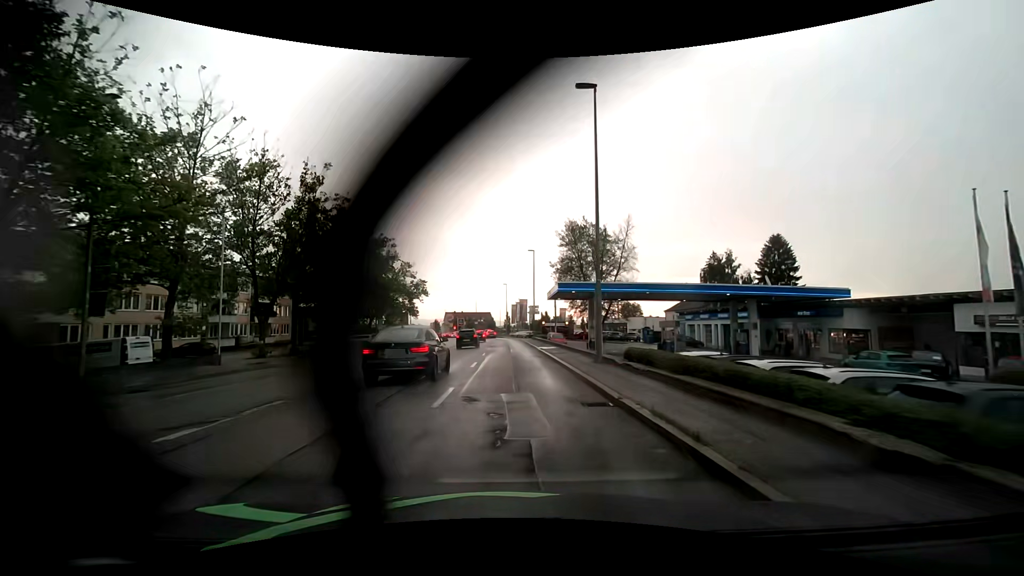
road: tertiary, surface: asphalt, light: Day
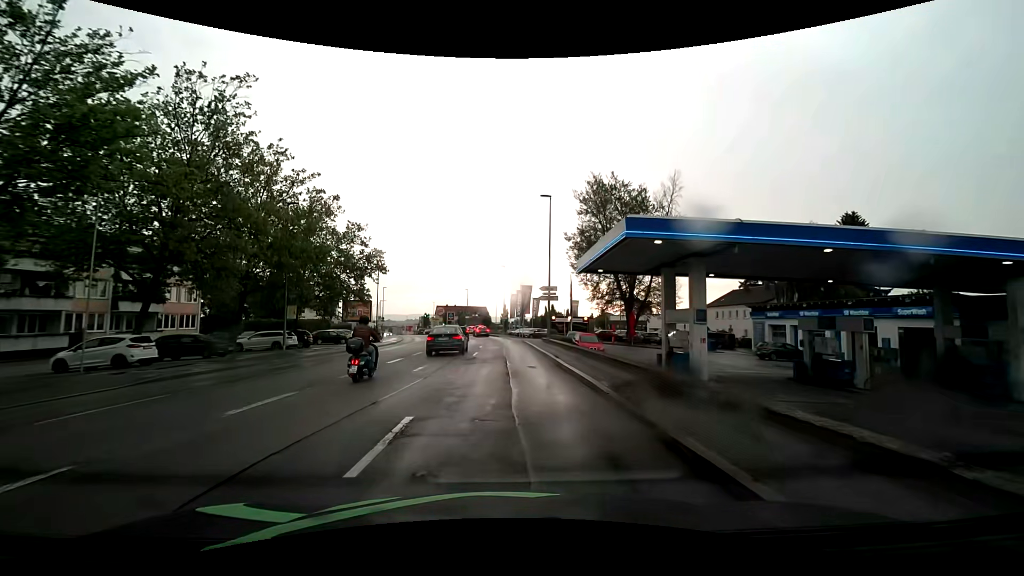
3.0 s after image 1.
(0.0, +22.6) m; 0°
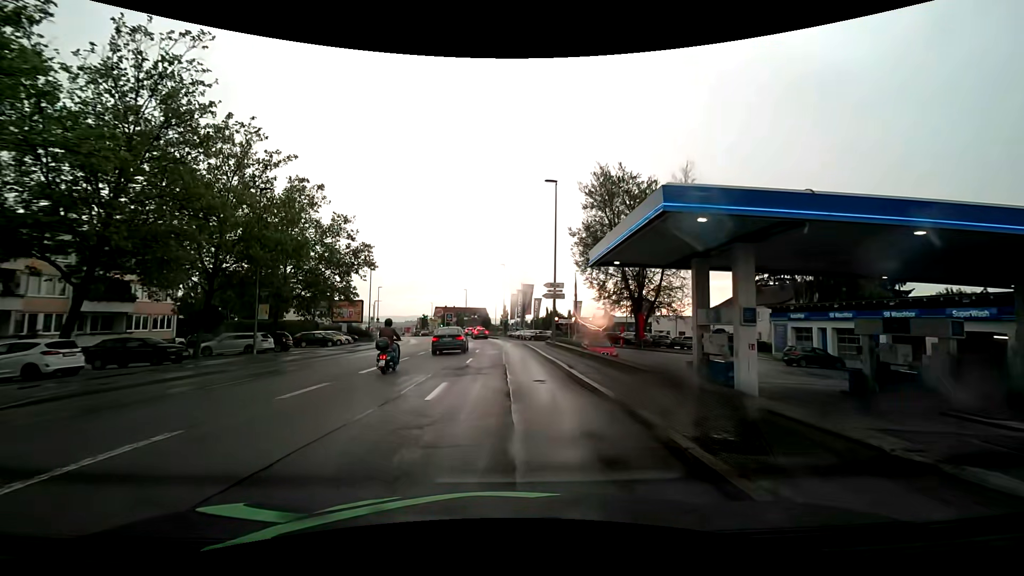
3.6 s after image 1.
(0.0, +3.9) m; 0°
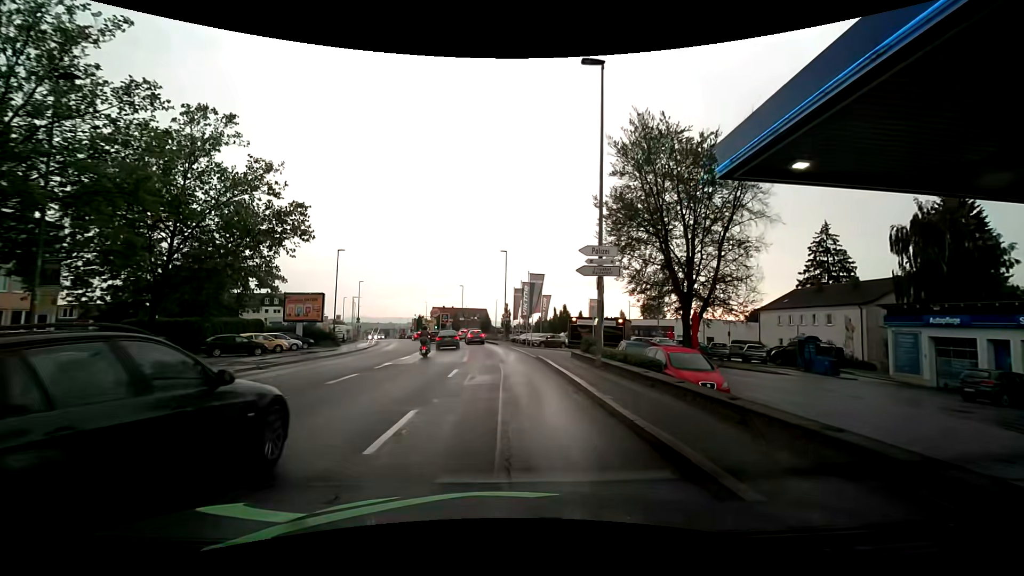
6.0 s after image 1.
(-0.1, +14.3) m; -1°
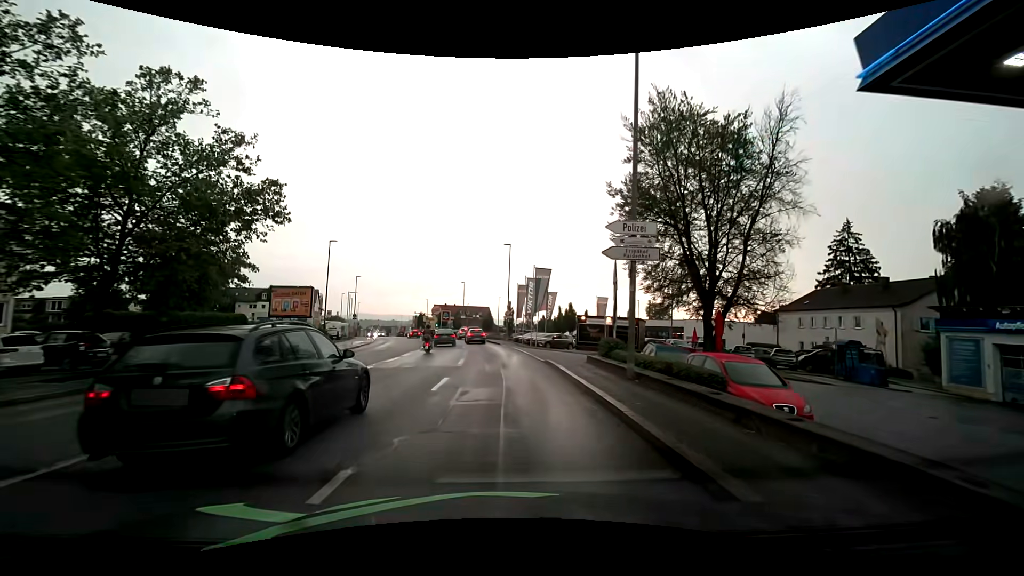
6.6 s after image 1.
(0.0, +3.8) m; 0°
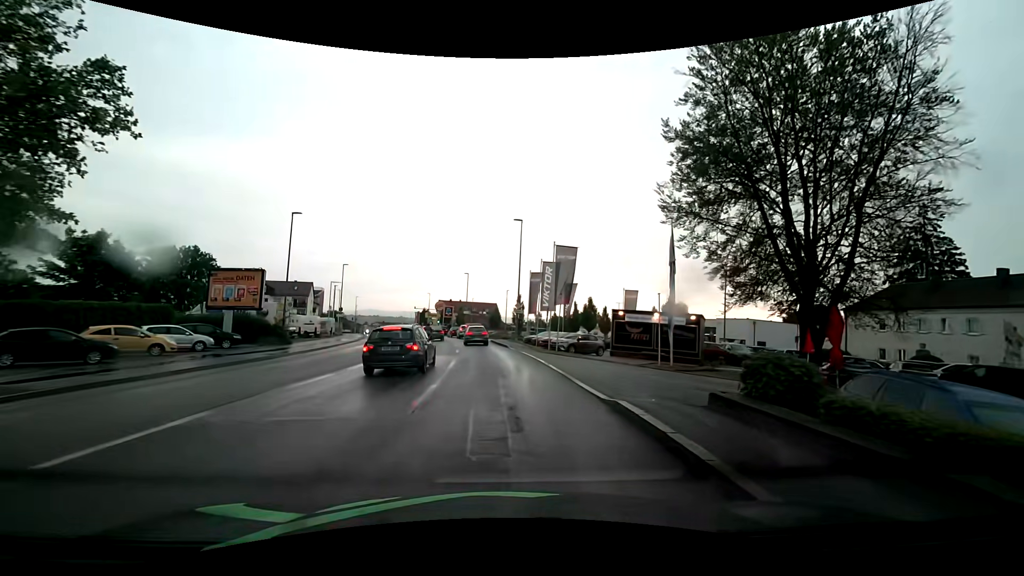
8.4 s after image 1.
(-0.1, +10.9) m; 0°
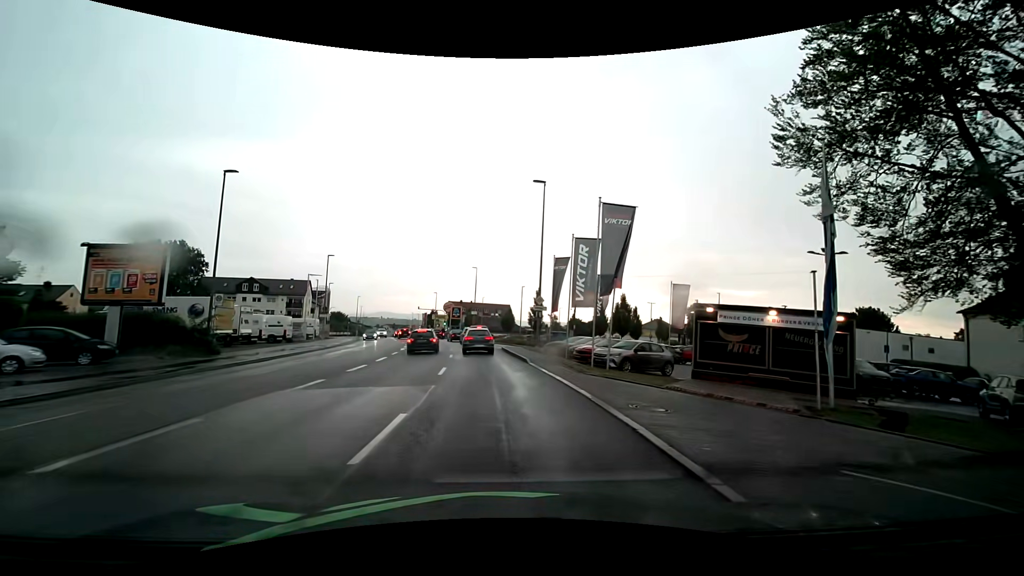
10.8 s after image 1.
(-0.3, +11.5) m; -3°
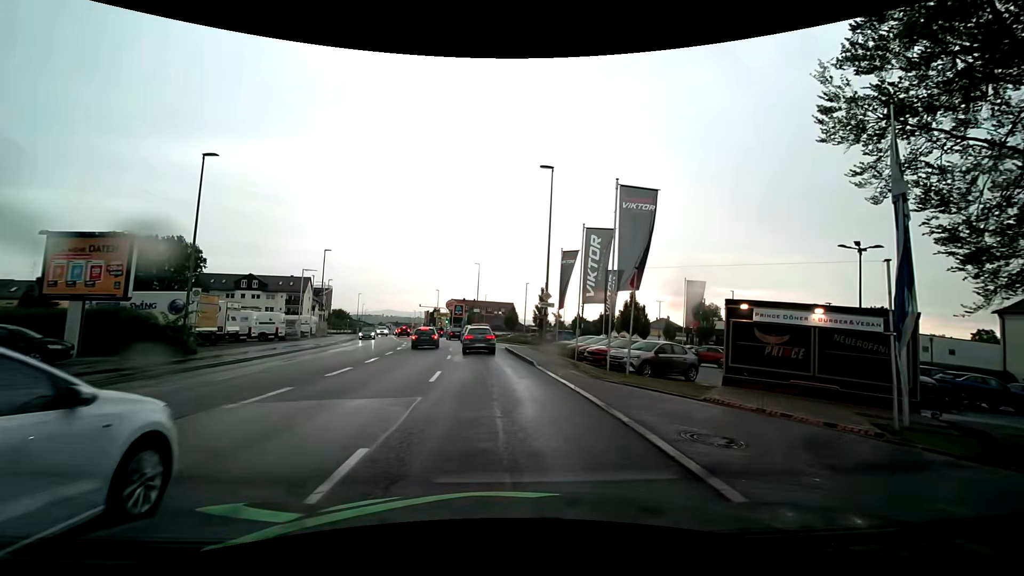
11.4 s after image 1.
(0.0, +2.4) m; +1°
(0, +10) (-1, +20) (-2, +30) (-3, +40) (-5, +50) (-7, +60) (-9, +69) (-11, +79) (-14, +89) (-17, +98) m
